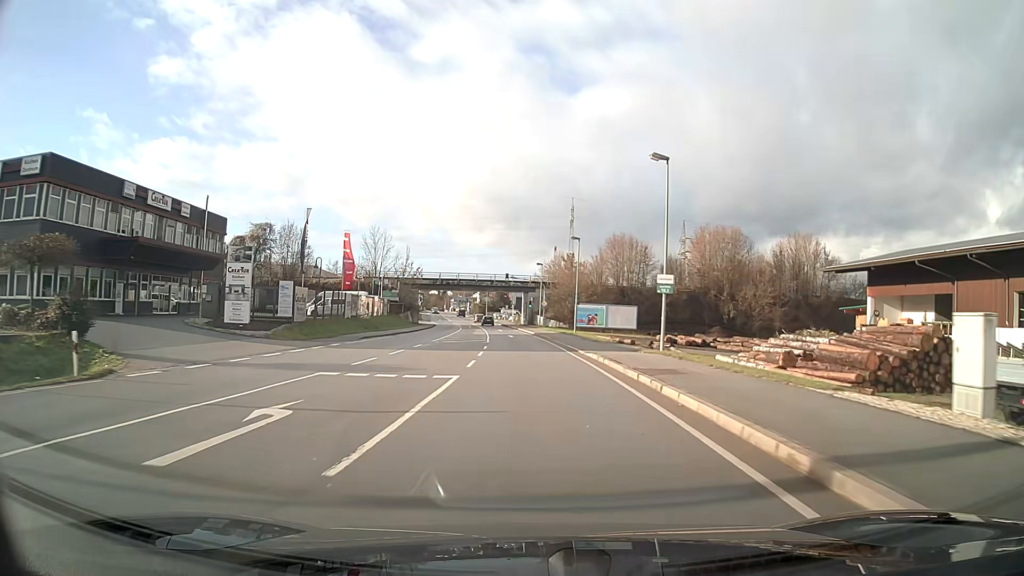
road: primary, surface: asphalt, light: Day
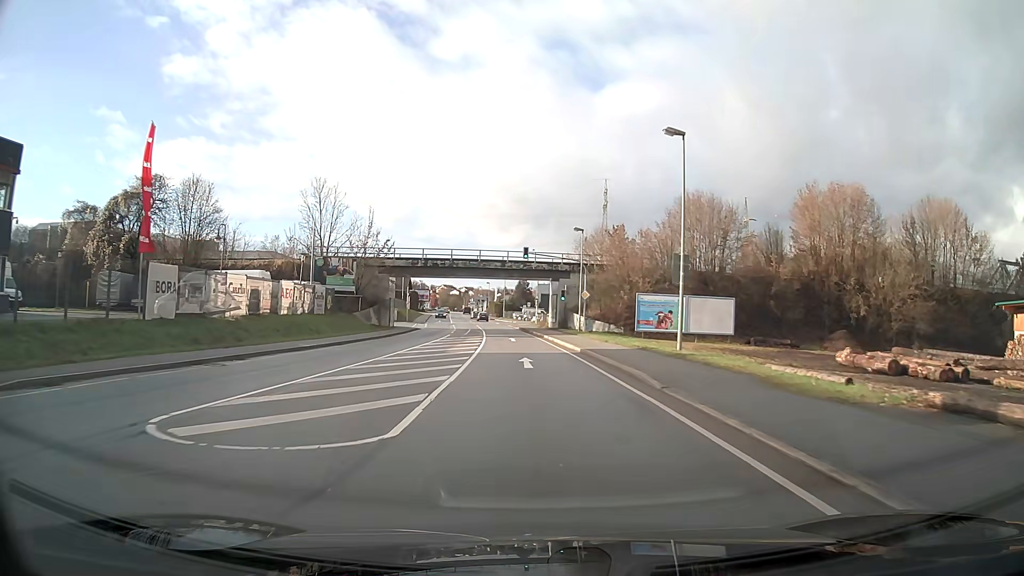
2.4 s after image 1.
(-0.6, +32.4) m; -2°
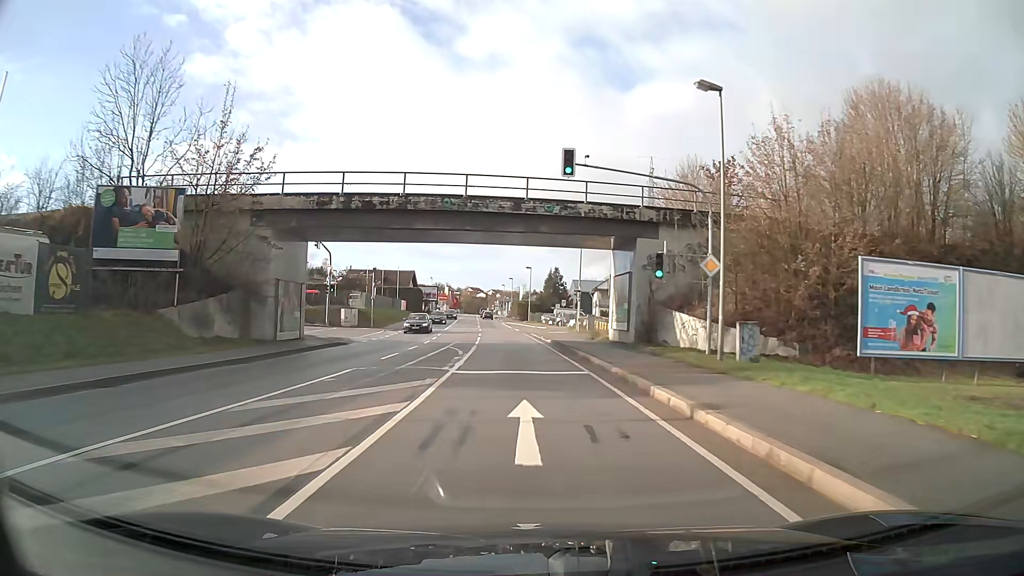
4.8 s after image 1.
(-0.7, +32.6) m; -3°
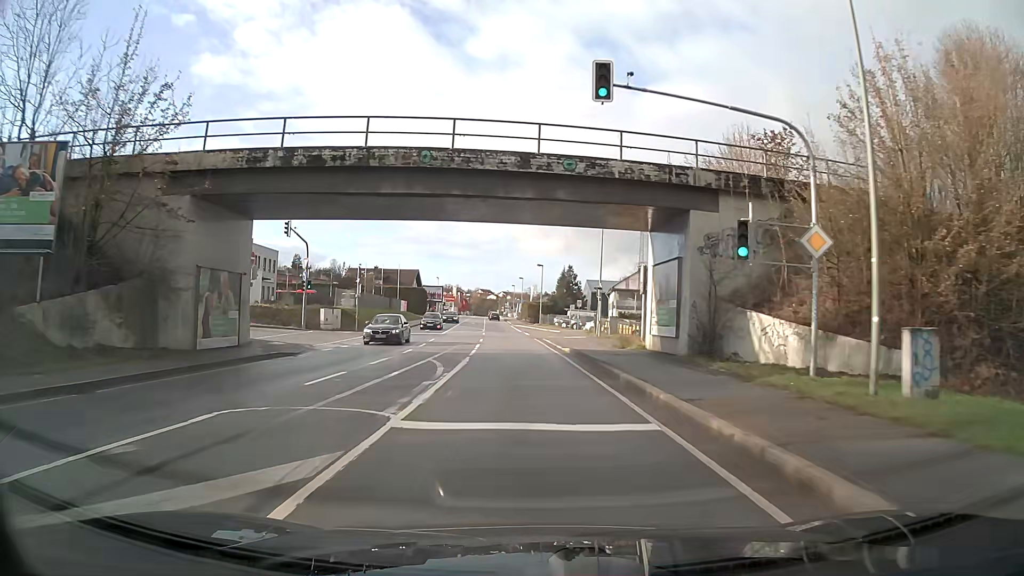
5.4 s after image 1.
(-0.1, +8.2) m; -1°
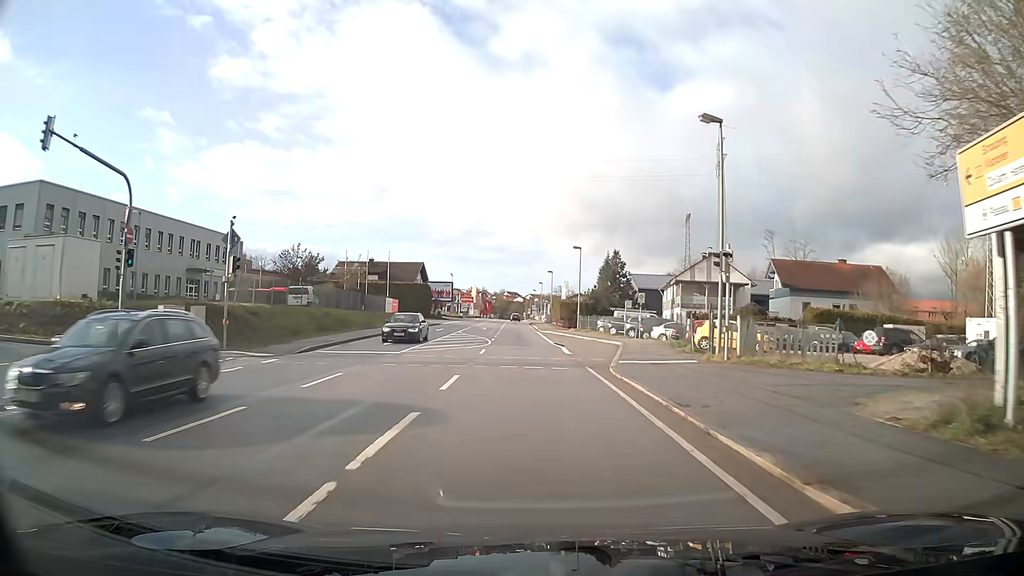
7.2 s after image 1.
(-0.7, +24.4) m; -3°
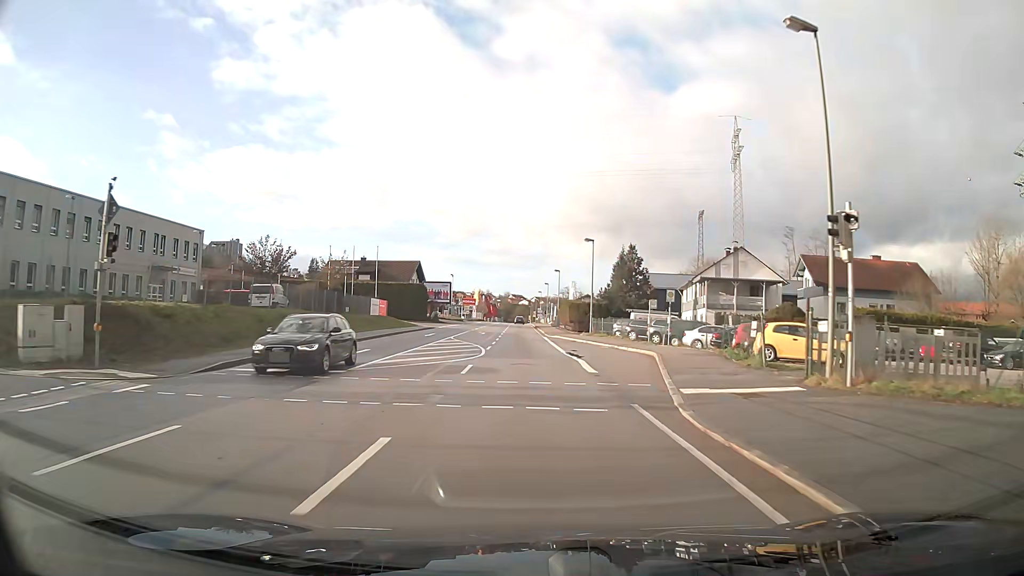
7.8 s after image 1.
(0.0, +8.1) m; 0°
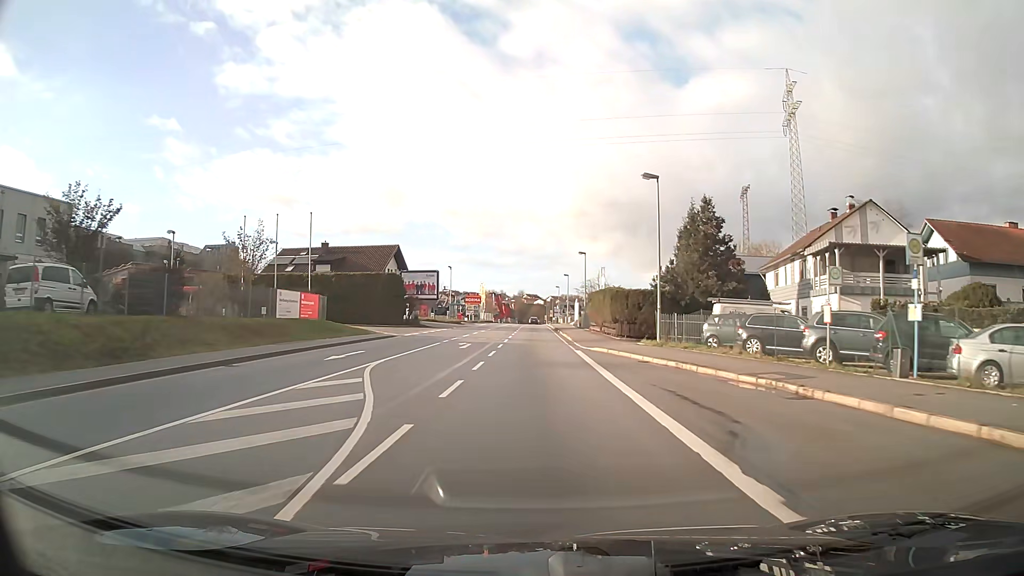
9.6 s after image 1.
(-0.1, +24.2) m; -1°
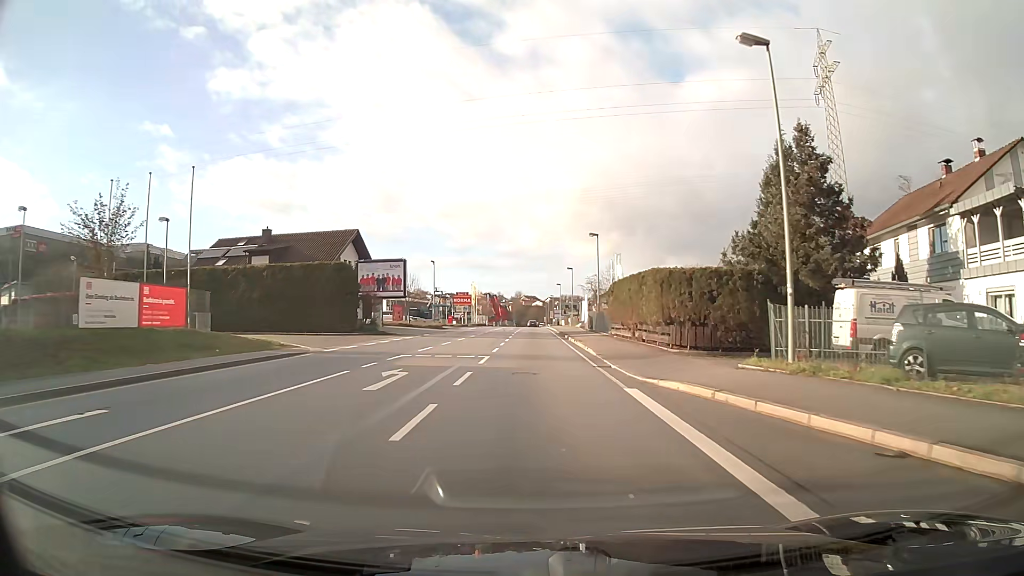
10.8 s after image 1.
(0.0, +16.1) m; 0°
